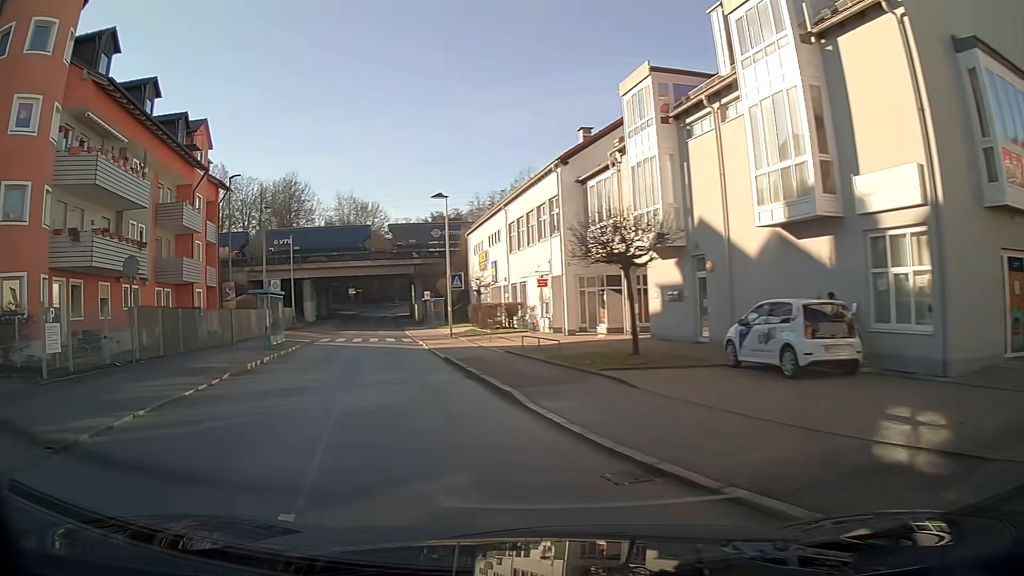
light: Day
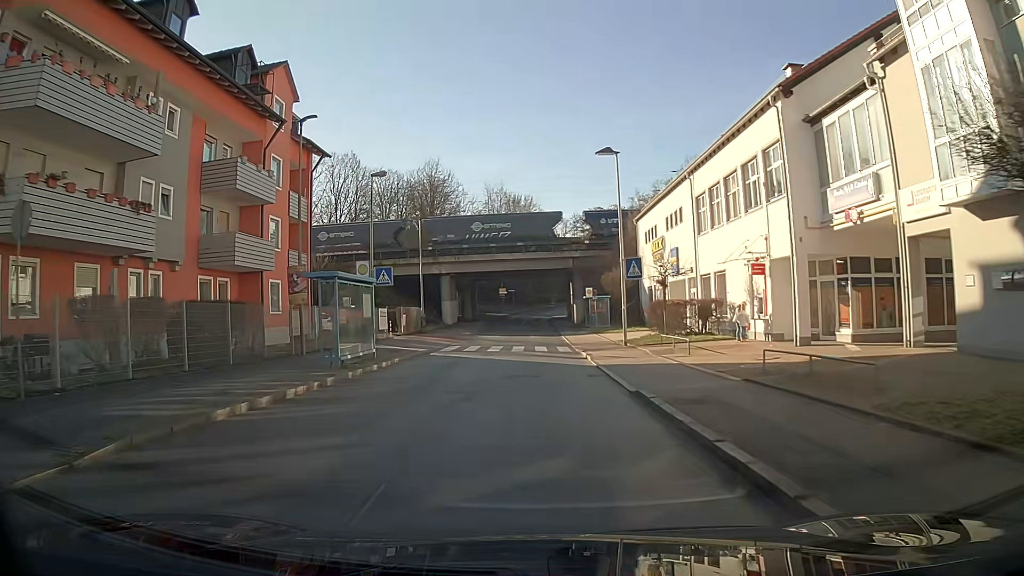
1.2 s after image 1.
(-1.1, +10.9) m; -9°
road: unclassified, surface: asphalt
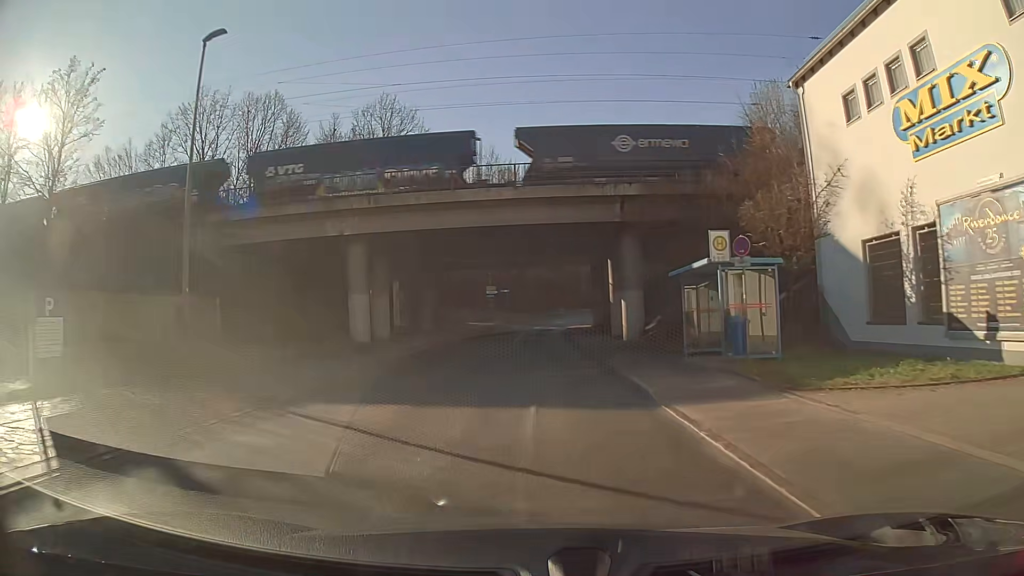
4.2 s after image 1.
(+0.2, +33.8) m; 0°
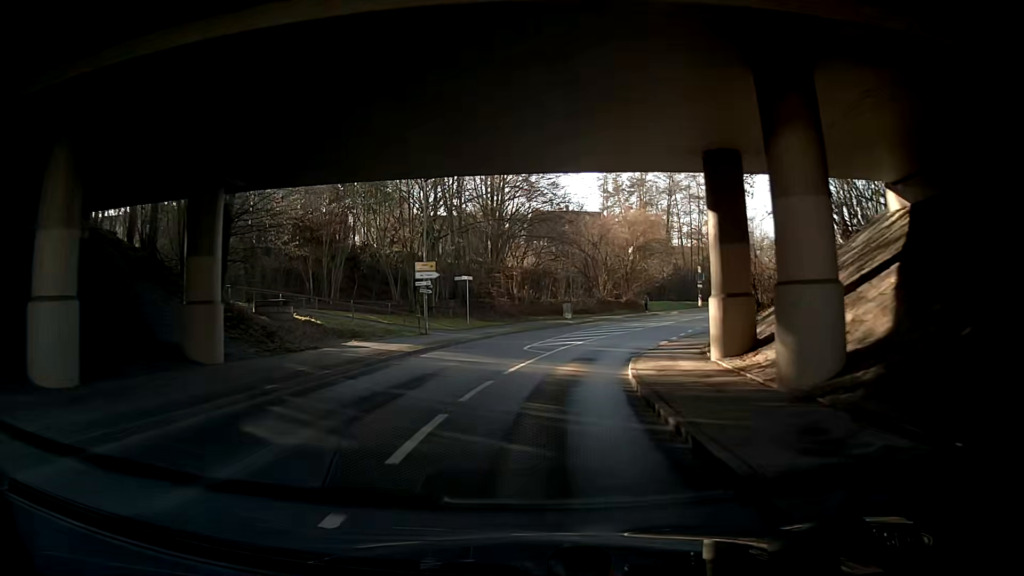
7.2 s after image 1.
(-0.3, +39.7) m; 0°
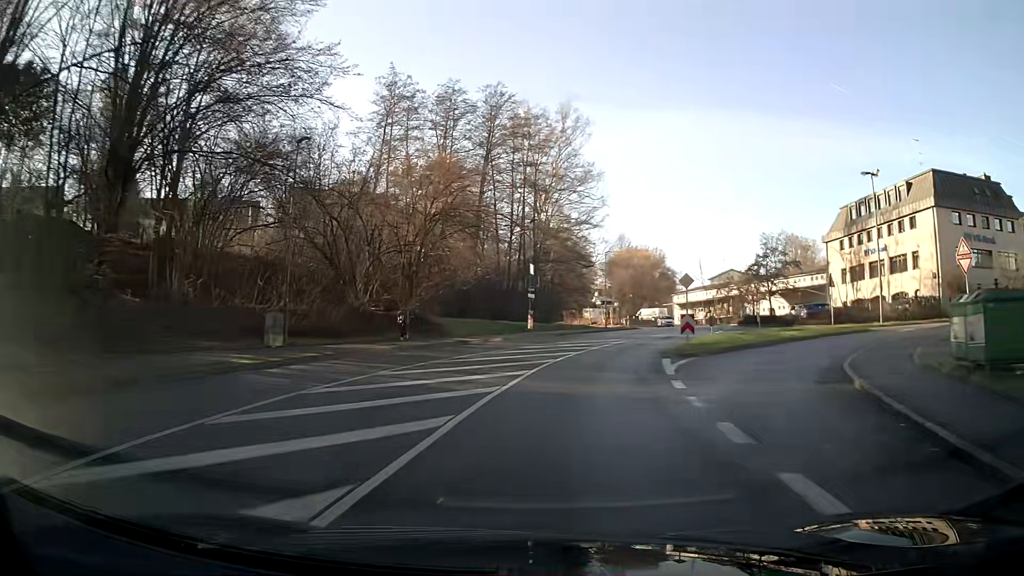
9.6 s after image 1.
(+2.5, +31.3) m; +20°
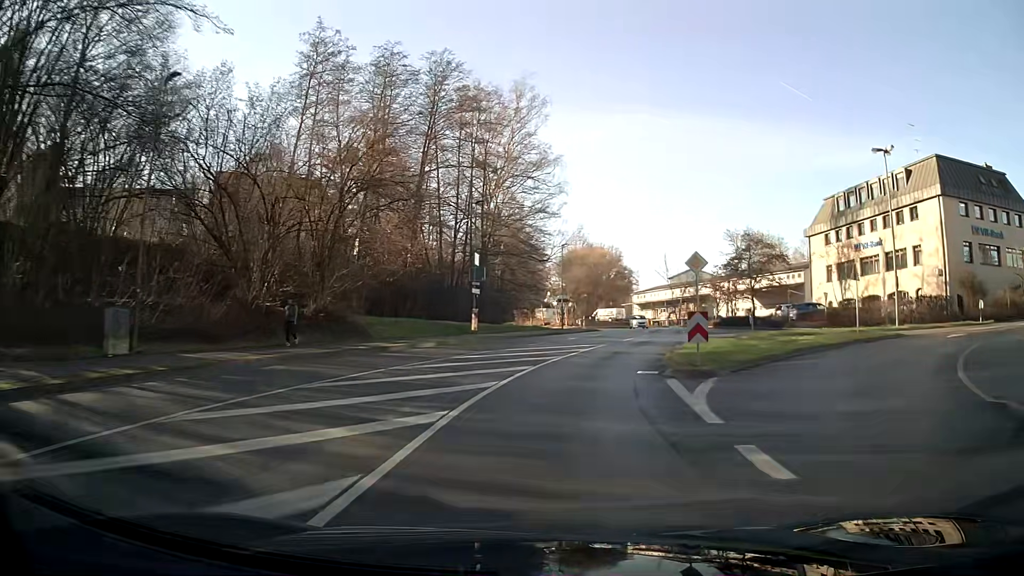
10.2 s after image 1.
(+0.3, +7.9) m; +4°
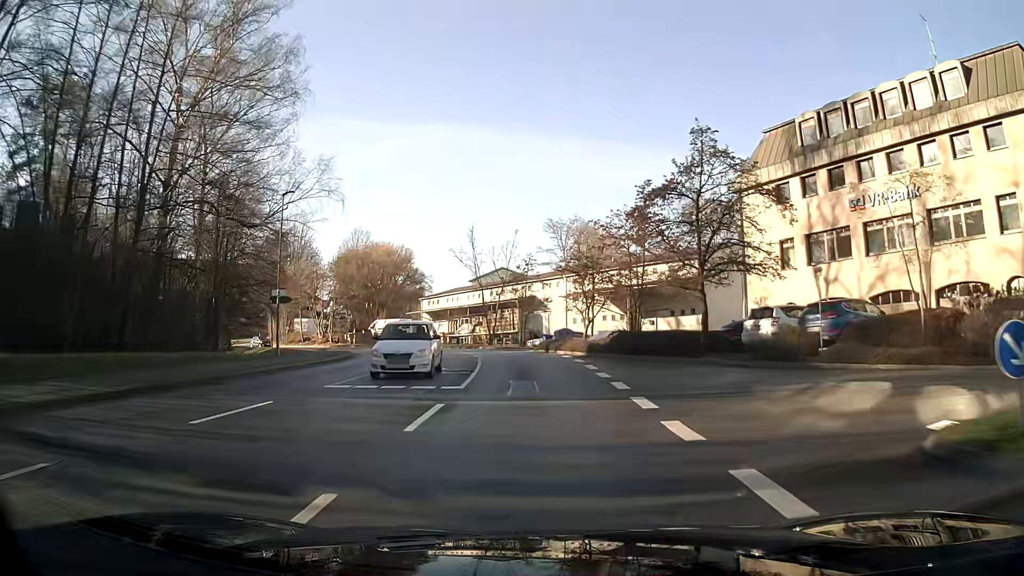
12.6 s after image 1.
(+5.0, +31.3) m; +15°
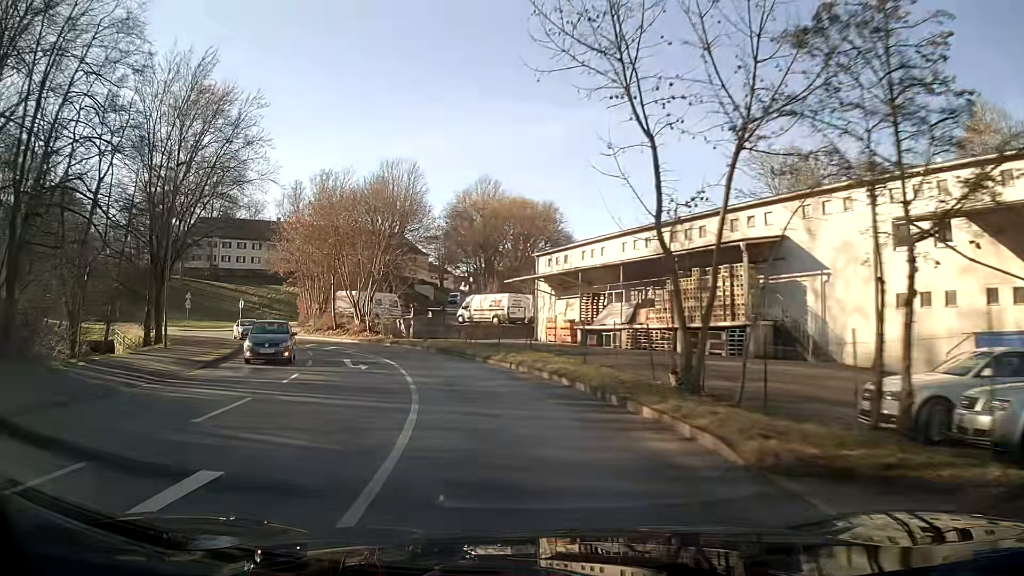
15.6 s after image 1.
(-3.6, +38.7) m; -17°
(-1, +10) (-3, +20) (-6, +29) (-11, +38) (-17, +46) (-24, +53) (-32, +60) (-40, +65) (-49, +70) (-58, +74) m
